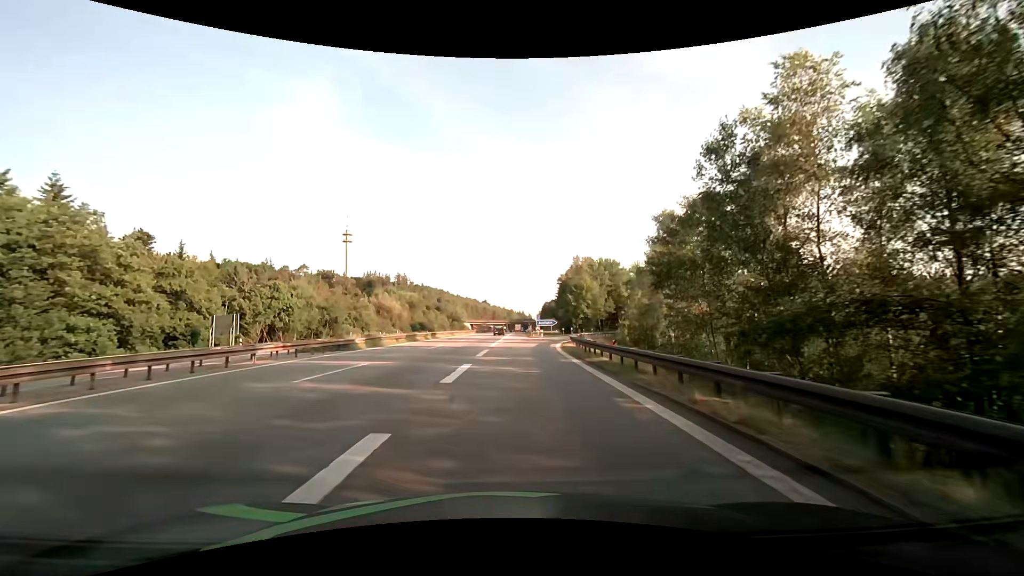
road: motorway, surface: asphalt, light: Day
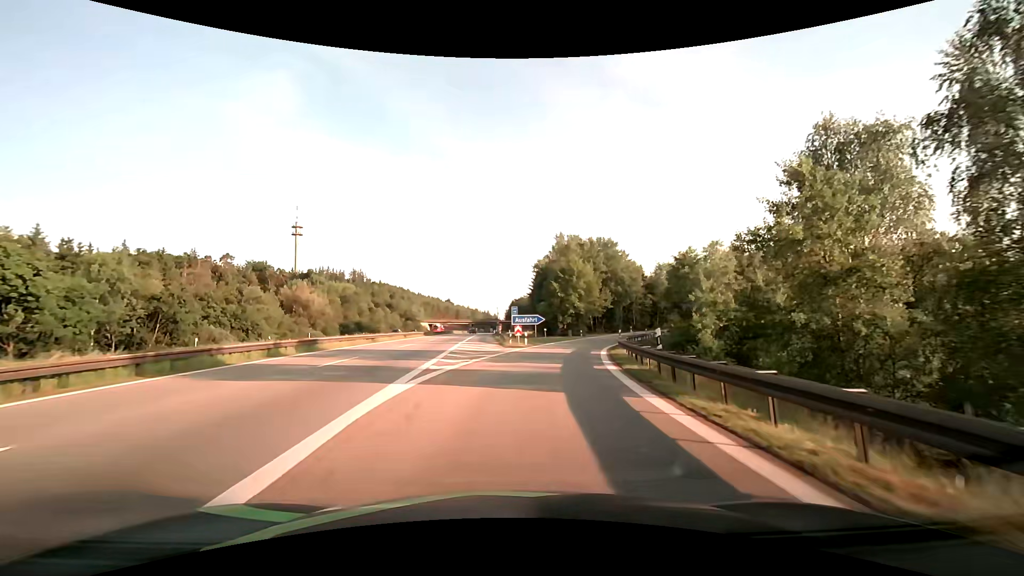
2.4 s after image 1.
(+0.6, +31.7) m; +4°
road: motorway_link
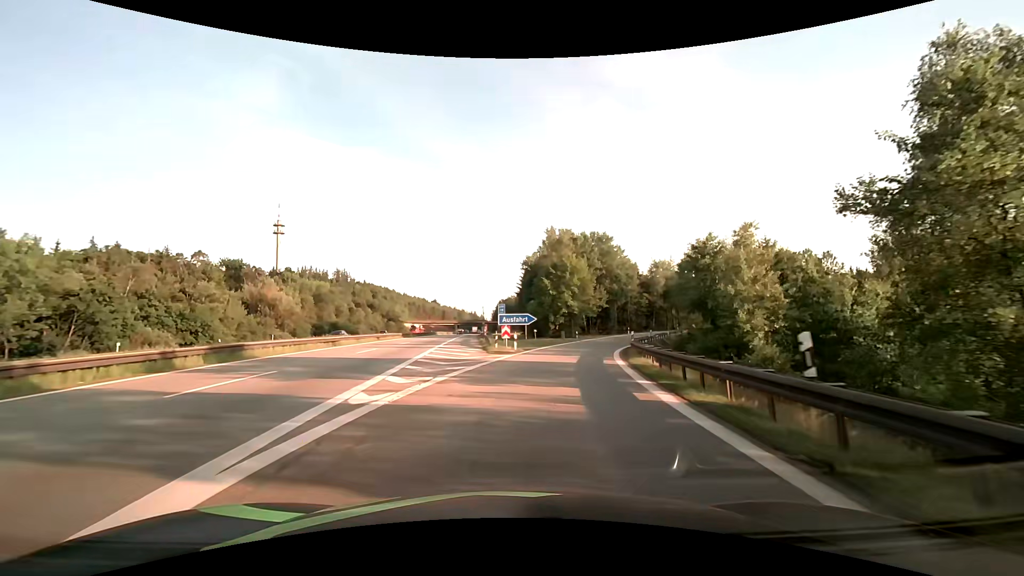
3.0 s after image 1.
(+0.1, +7.3) m; +2°
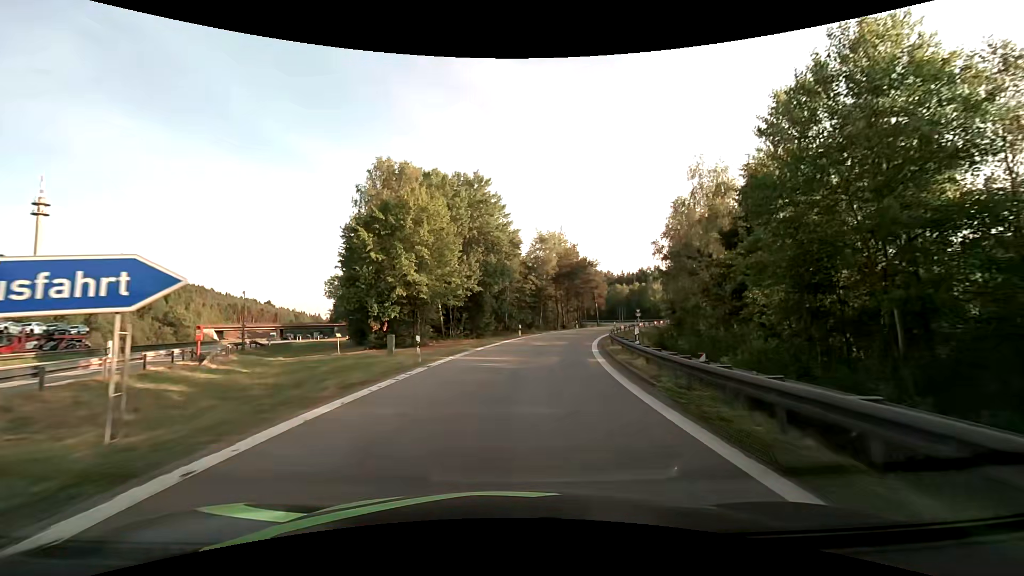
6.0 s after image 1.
(+4.9, +35.9) m; +16°
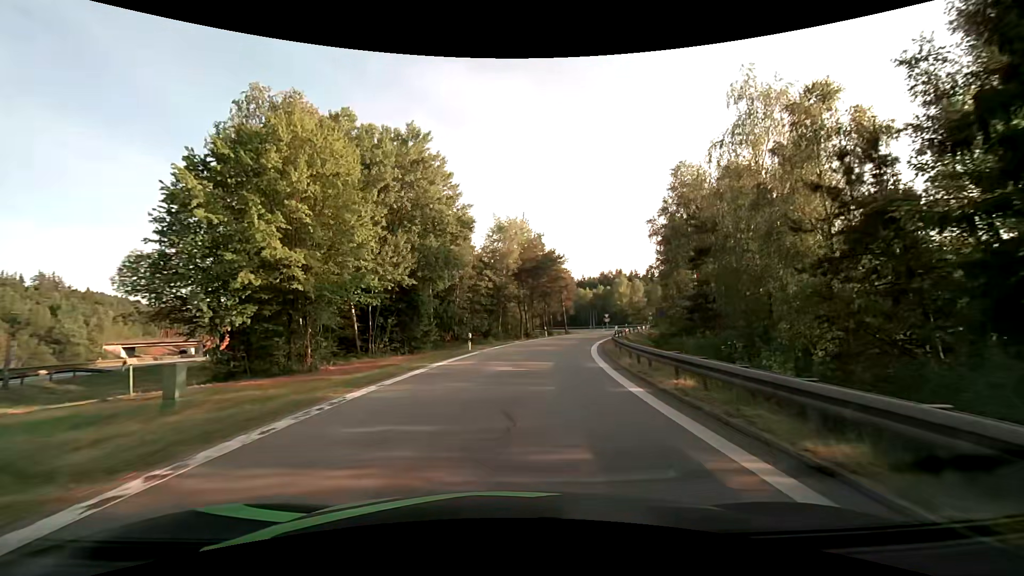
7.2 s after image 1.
(+0.6, +14.9) m; +5°
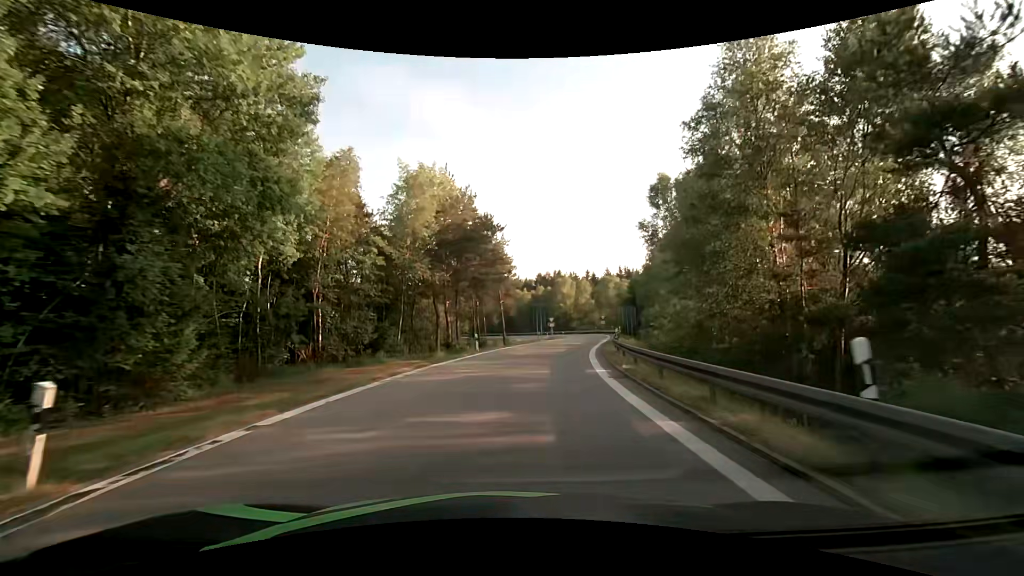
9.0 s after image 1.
(+1.5, +22.1) m; +8°
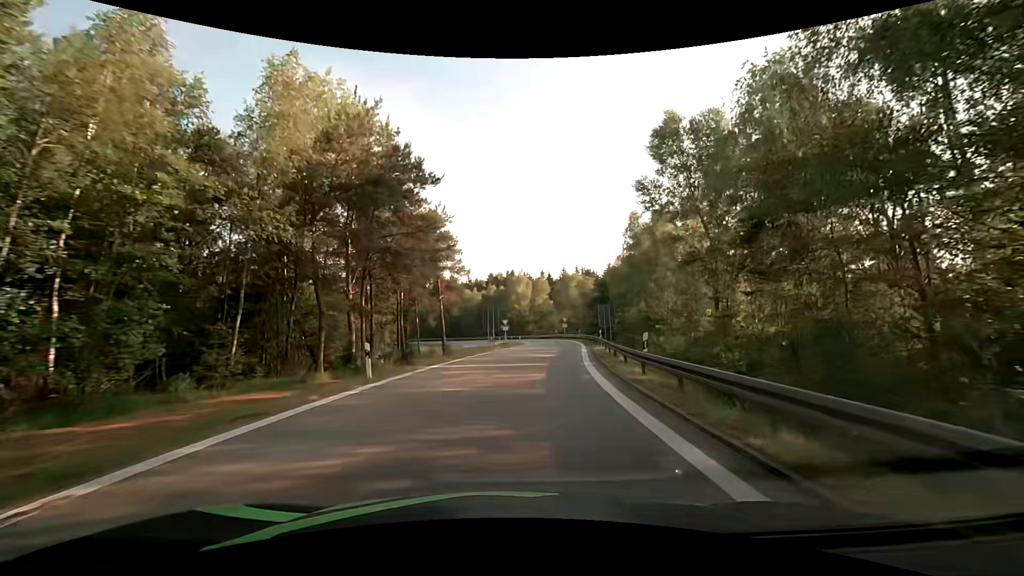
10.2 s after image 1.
(+0.6, +14.6) m; +5°
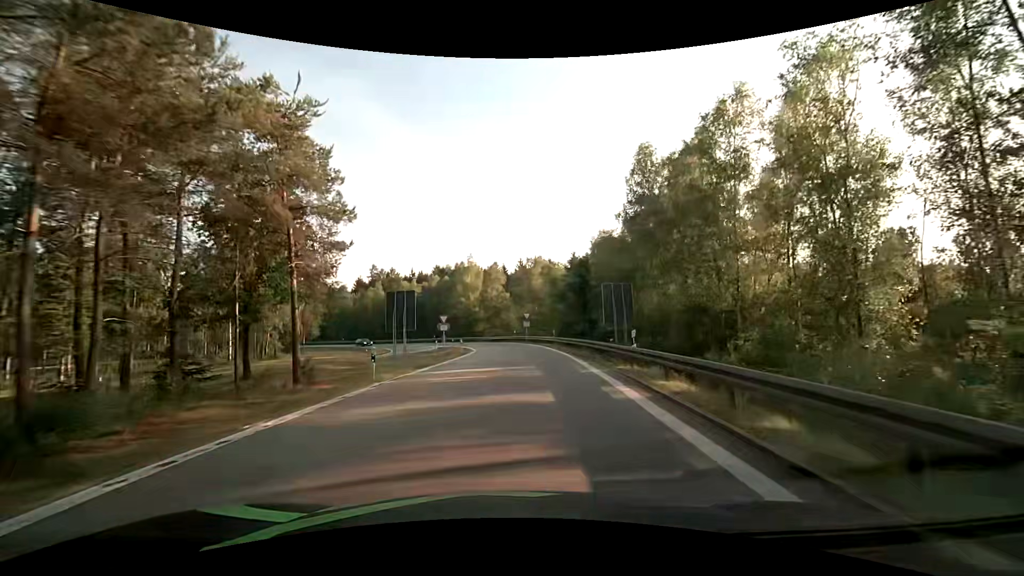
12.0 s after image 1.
(+1.4, +22.3) m; +5°
(0, +10) (+1, +20) (+1, +30) (+1, +40) (0, +50) (-1, +60) (-4, +69) (-8, +79) (-13, +87) (-19, +95) m
